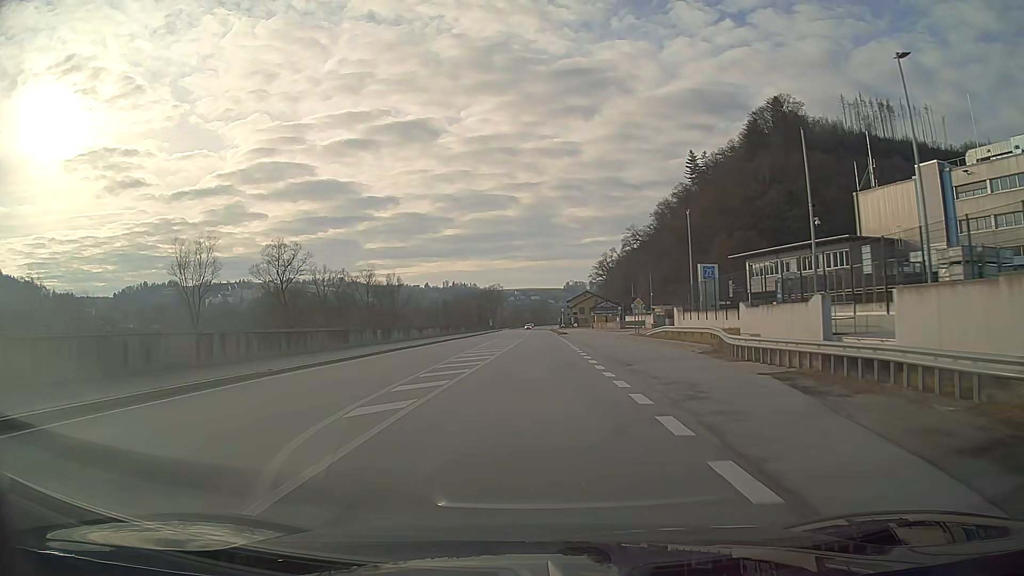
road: primary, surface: asphalt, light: Day
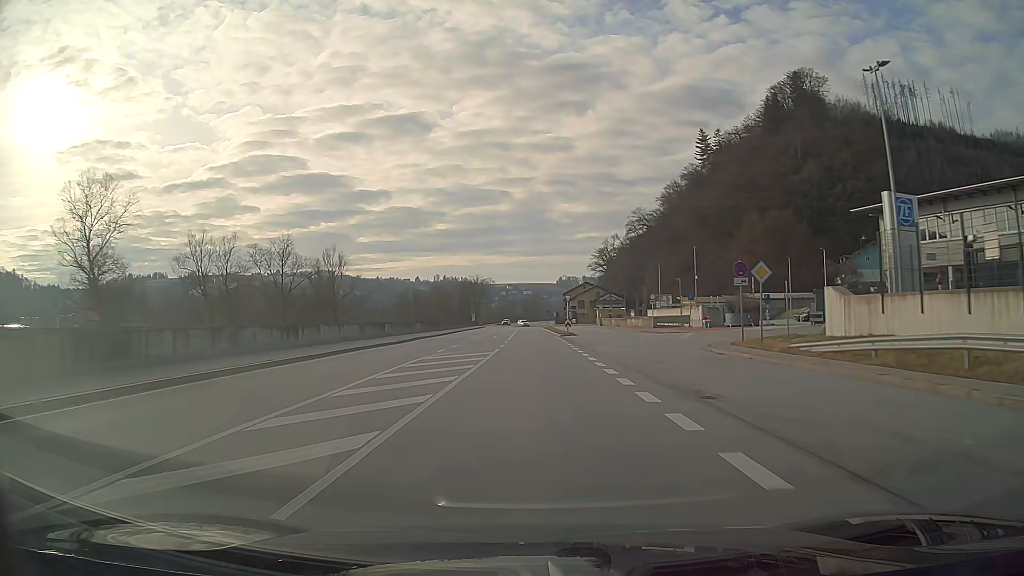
(+0.2, +32.4) m; +1°
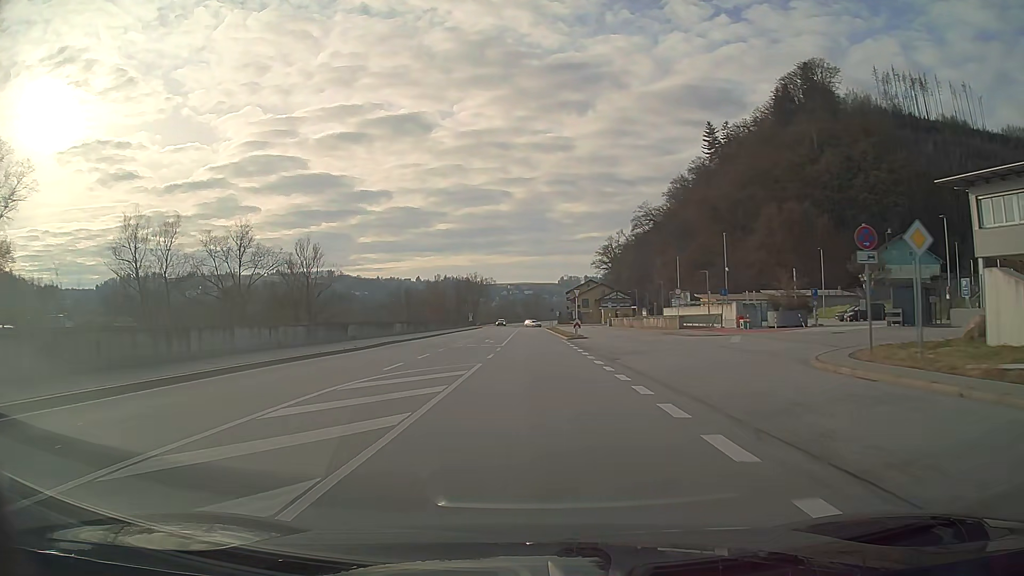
(0.0, +10.8) m; 0°
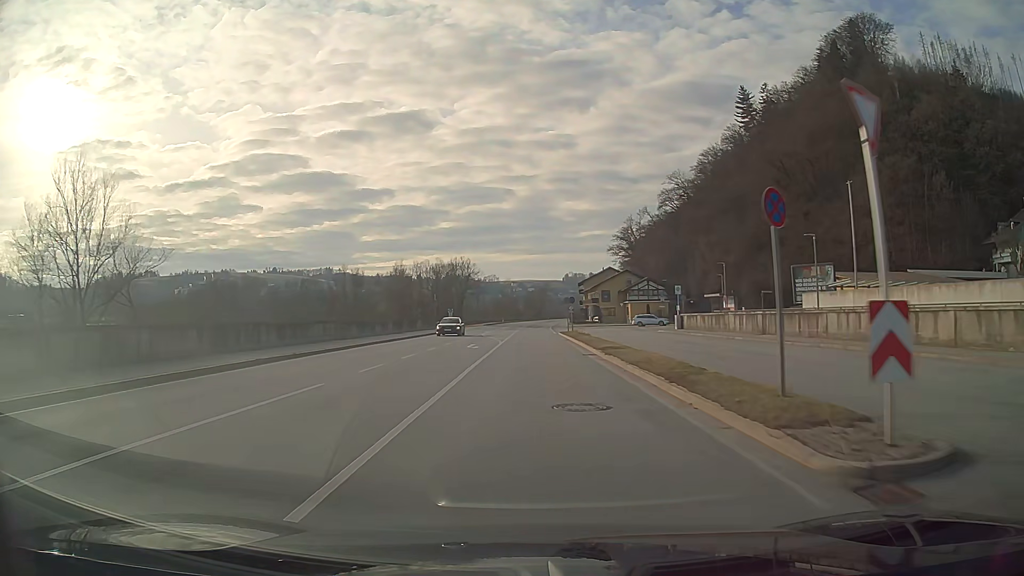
(-0.2, +43.3) m; 0°
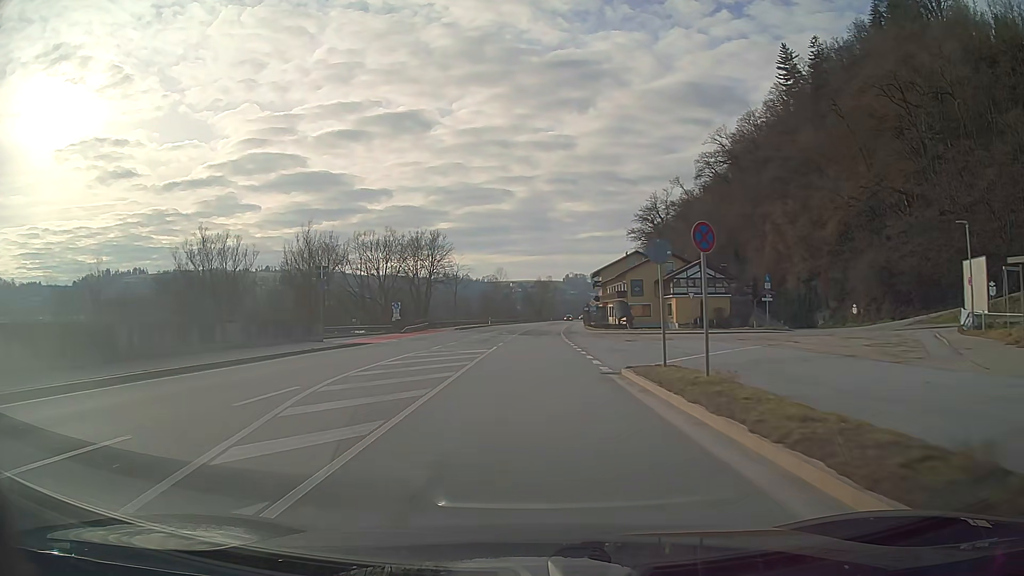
(0.0, +43.2) m; 0°
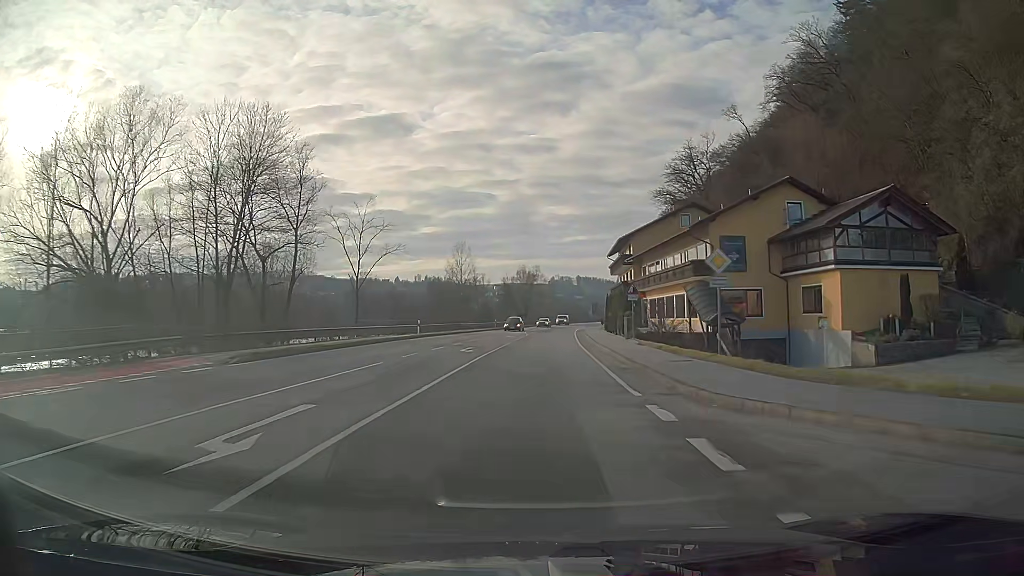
(+0.5, +53.9) m; +1°
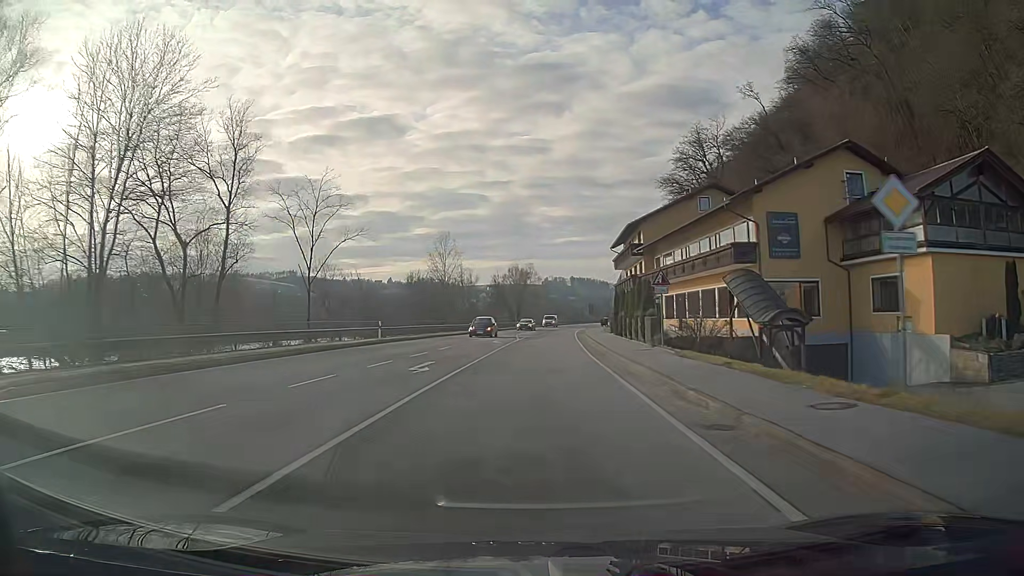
(0.0, +10.7) m; +1°
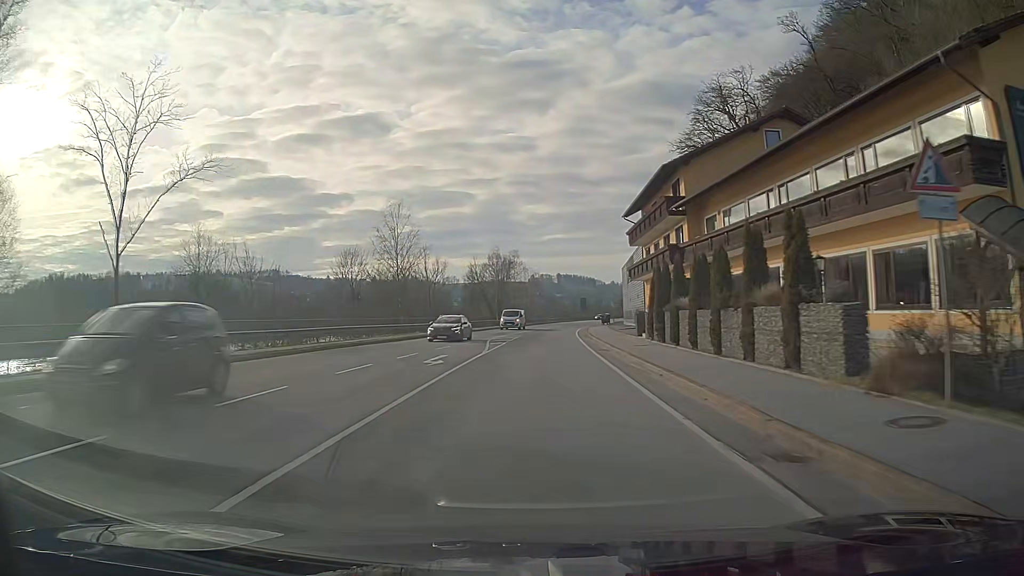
(+0.2, +21.5) m; +1°
